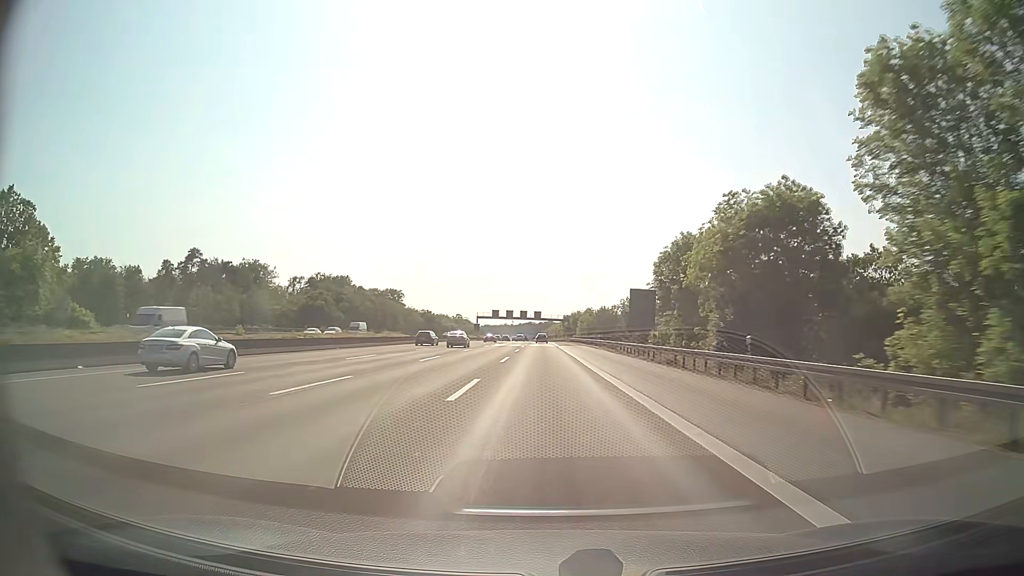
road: motorway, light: Day
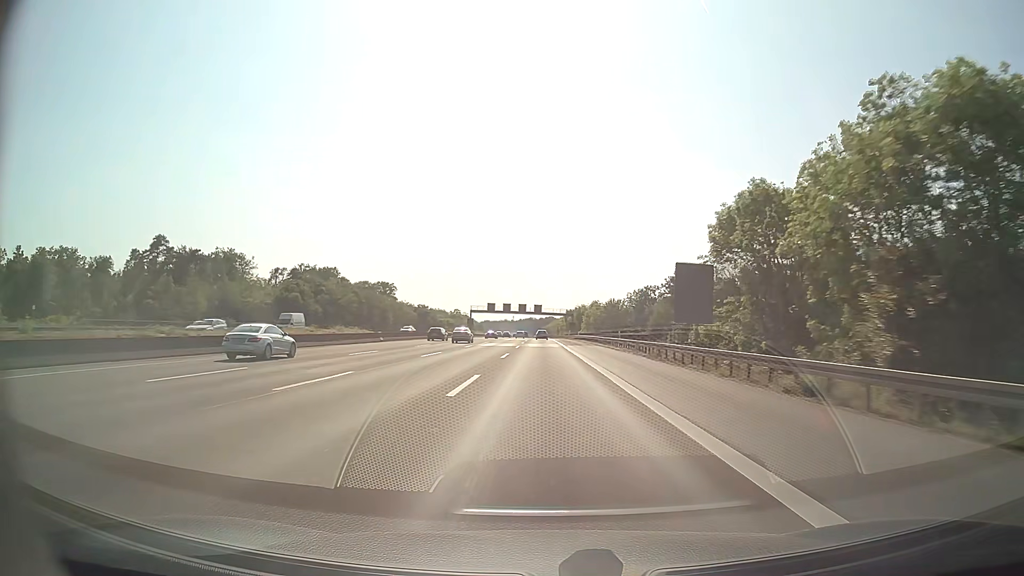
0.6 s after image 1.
(0.0, +17.5) m; 0°
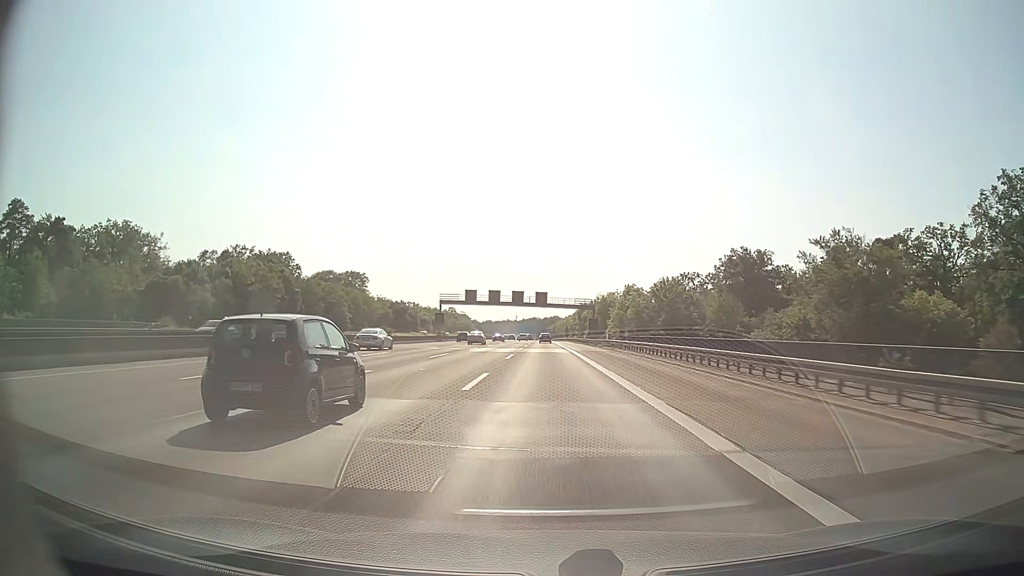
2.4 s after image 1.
(-0.2, +52.4) m; 0°
(0, +10) (0, +20) (0, +30) (0, +40) (0, +50) (-1, +60) (-1, +70) (-1, +80) (-2, +90) (-2, +100) m
